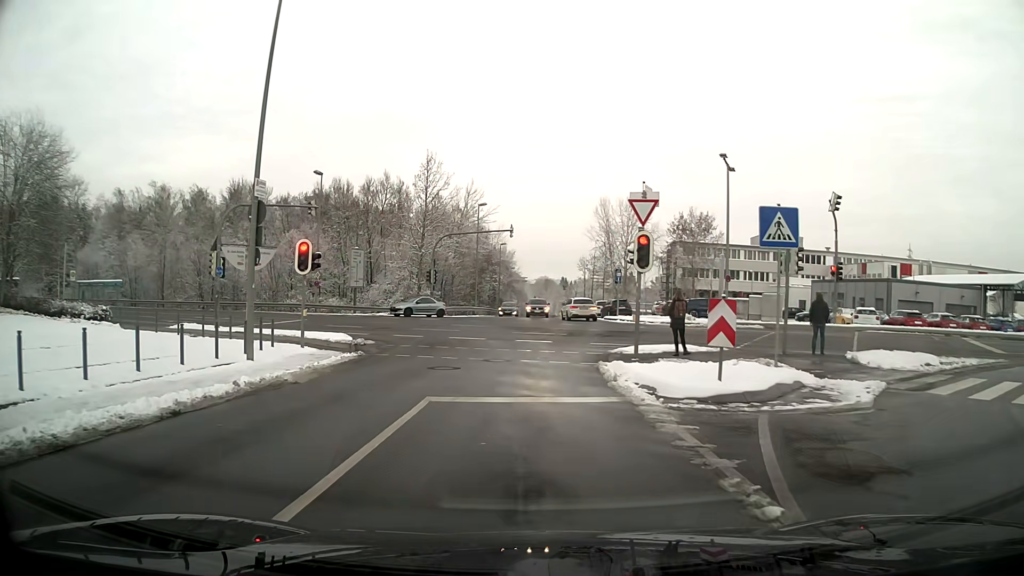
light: Day
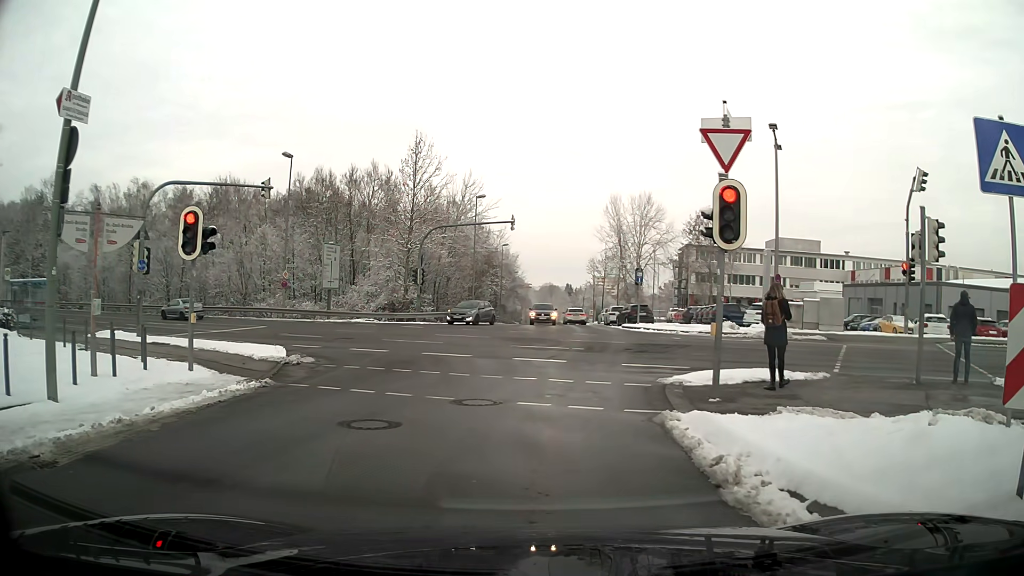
(0.0, +6.9) m; 0°
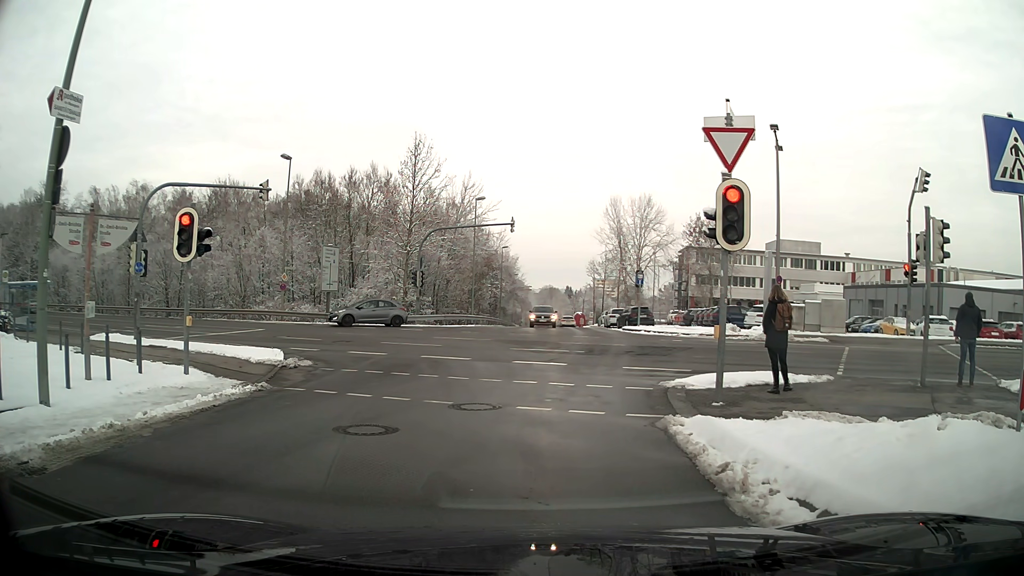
(0.0, +0.3) m; 0°
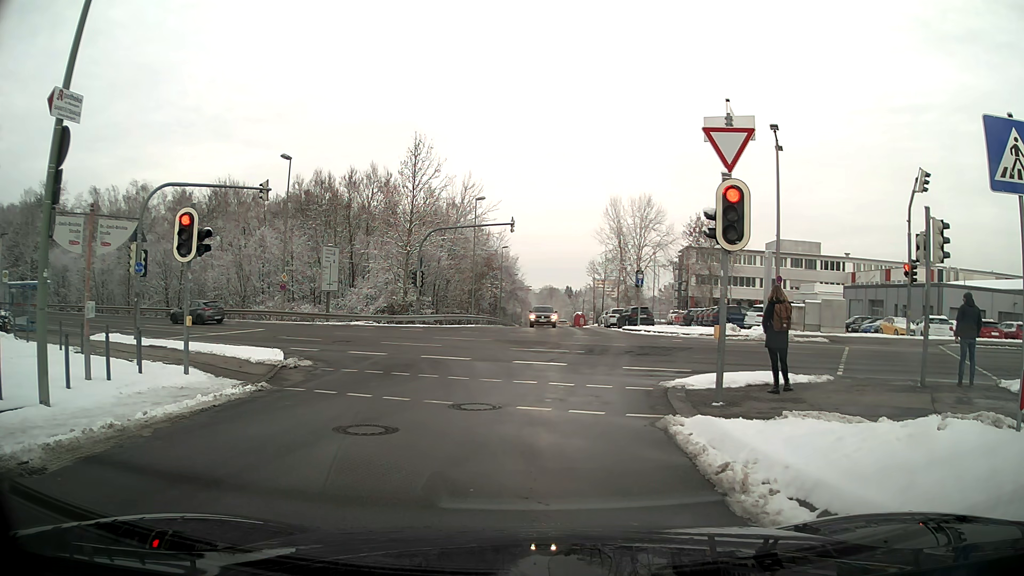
(0.0, 0.0) m; 0°
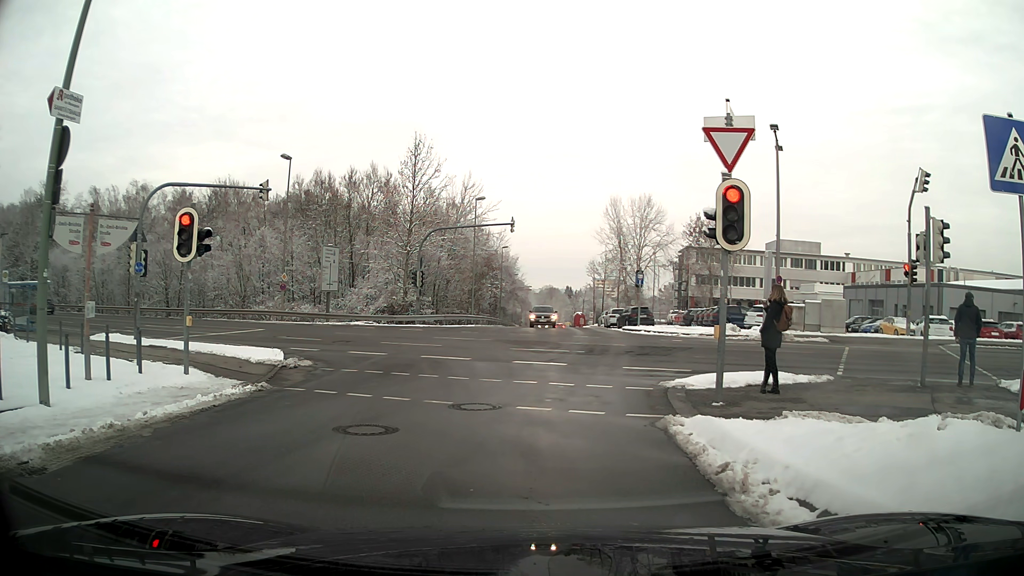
(0.0, 0.0) m; 0°
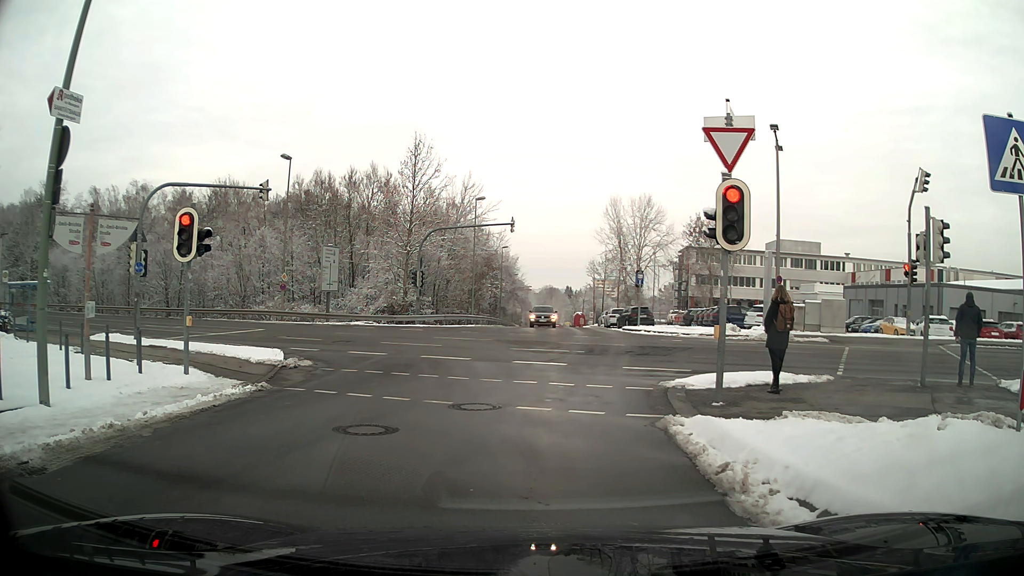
(0.0, 0.0) m; 0°
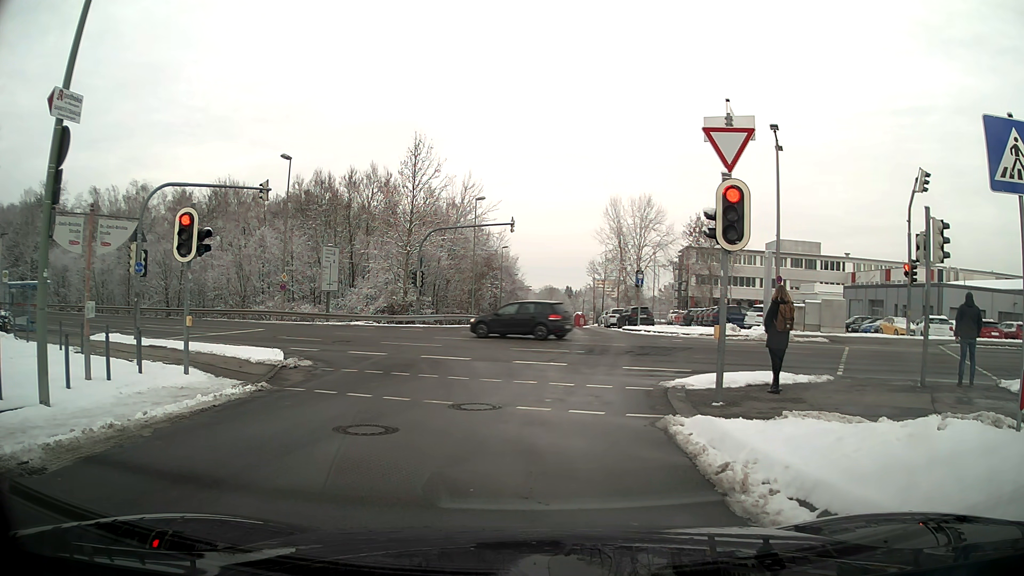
(0.0, 0.0) m; 0°
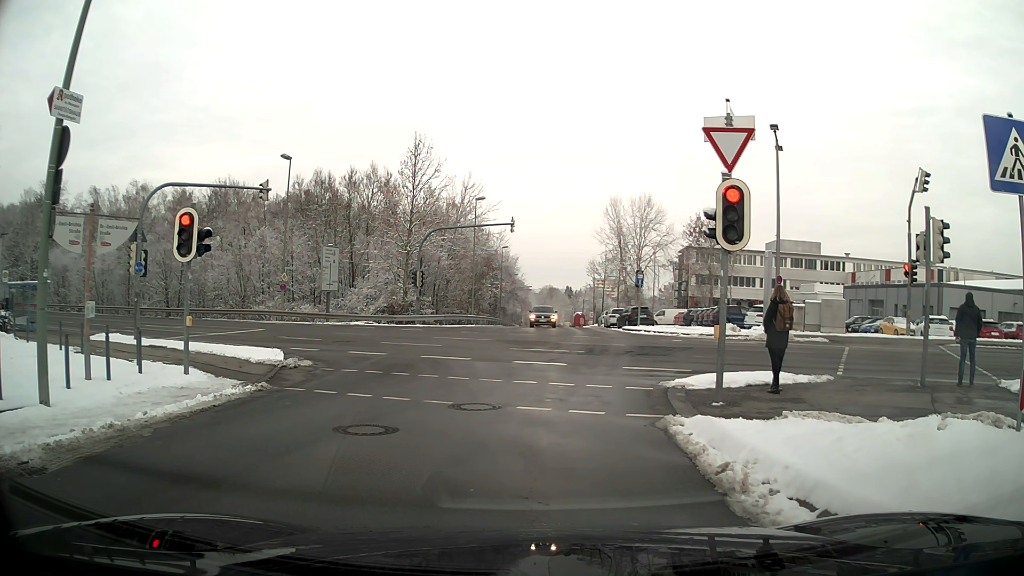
(0.0, 0.0) m; 0°
